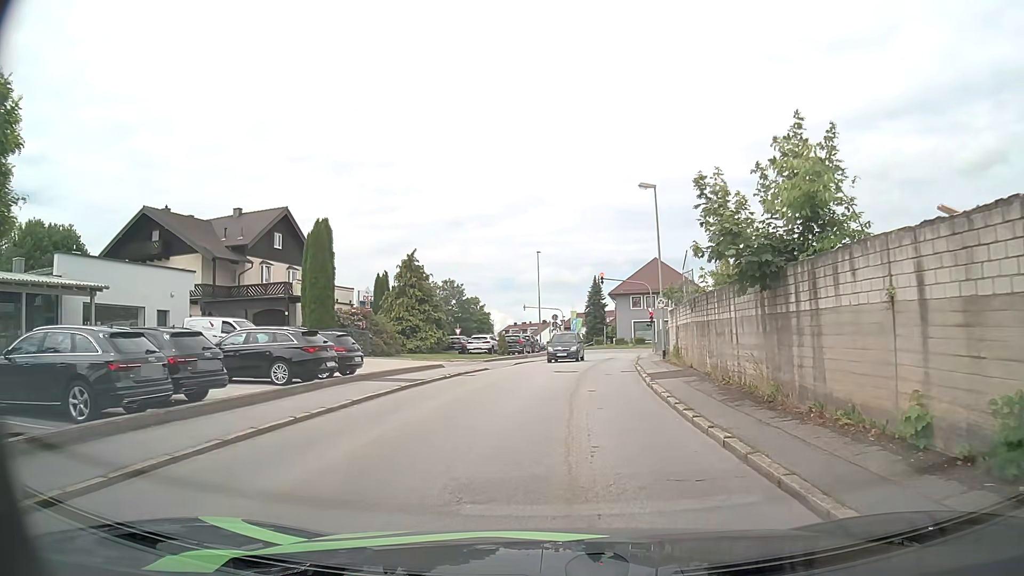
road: residential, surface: asphalt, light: Day
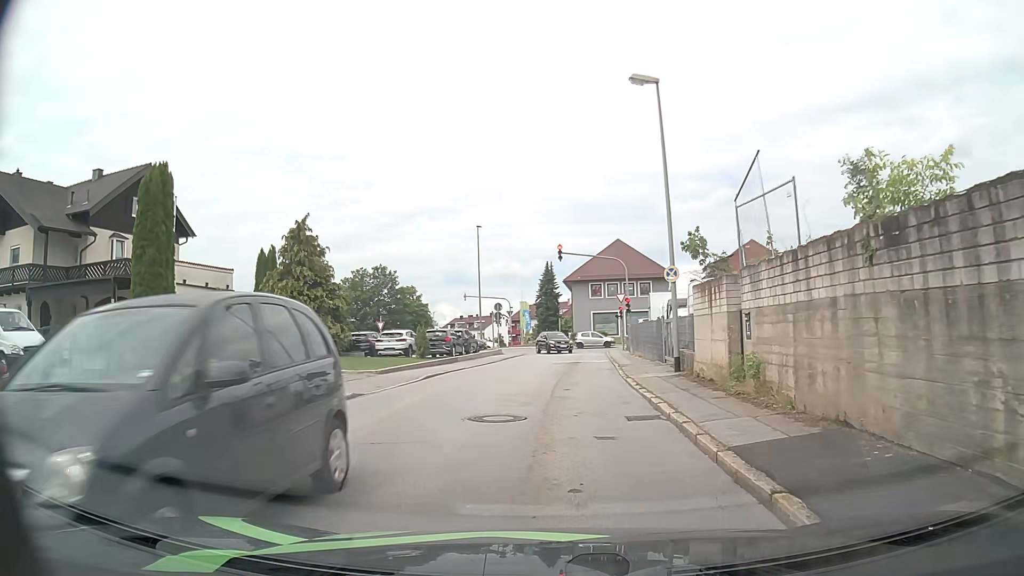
(+0.5, +13.1) m; +4°
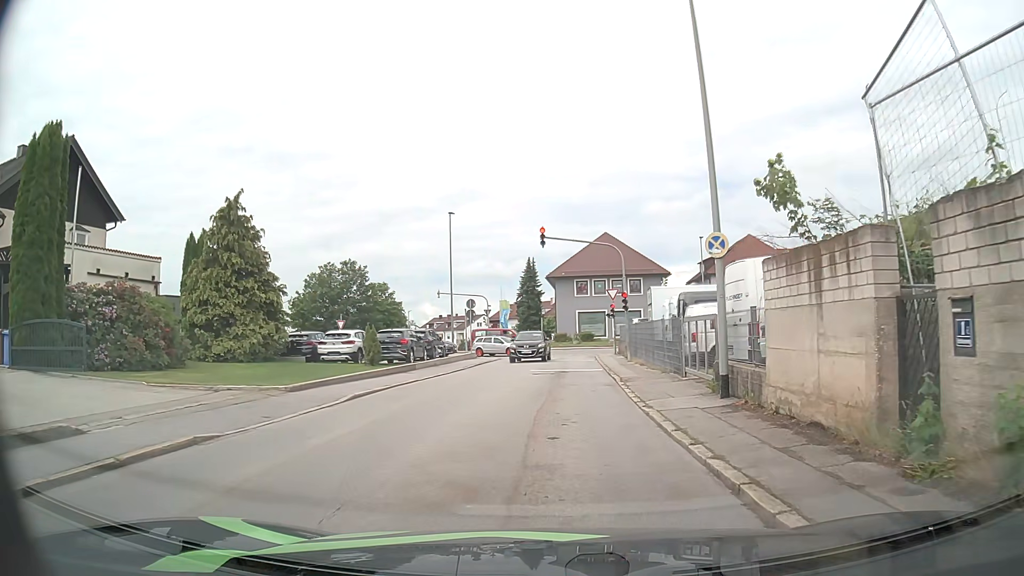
(+0.1, +6.4) m; +2°
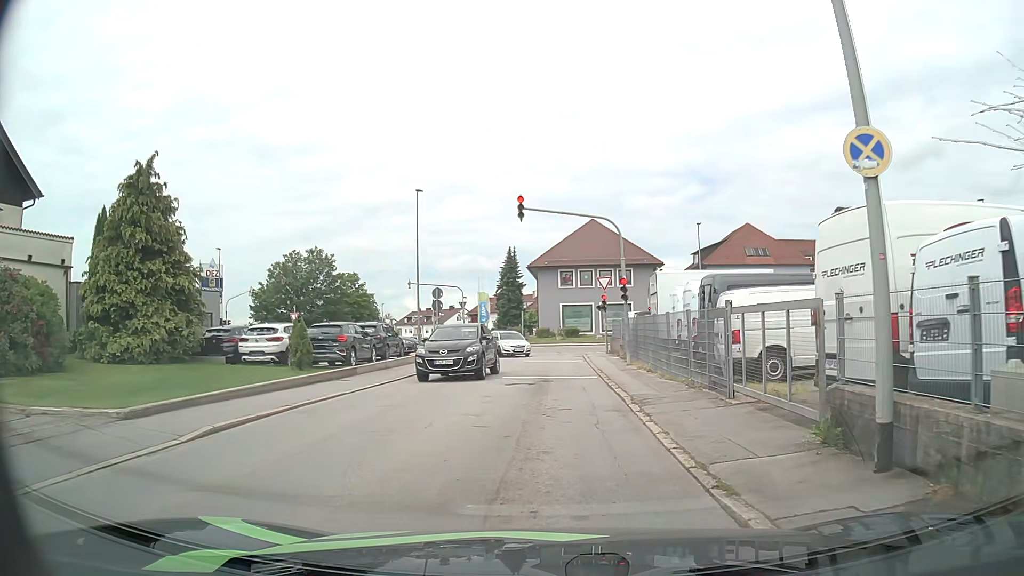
(+0.1, +6.2) m; +2°
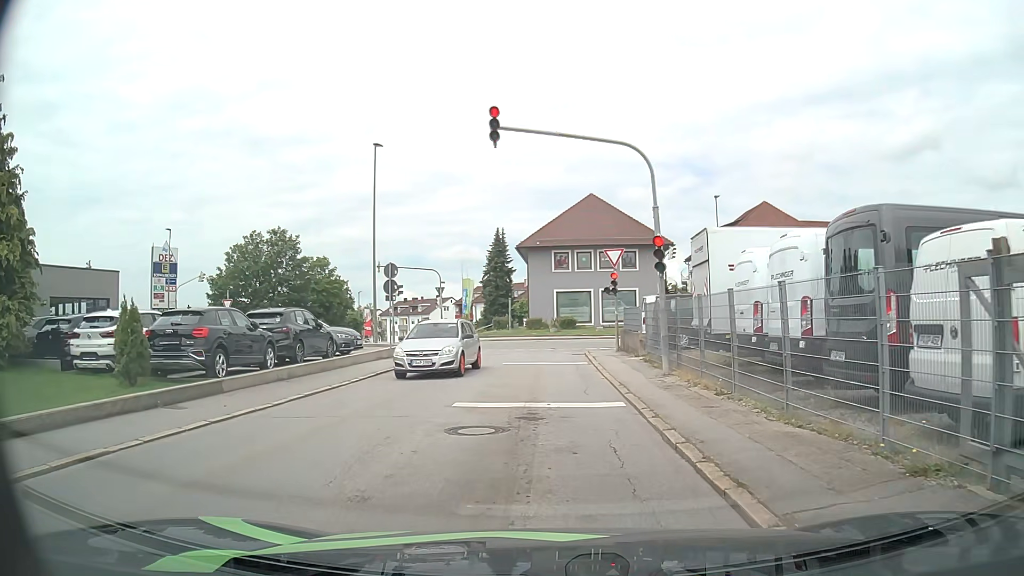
(+0.1, +8.9) m; 0°
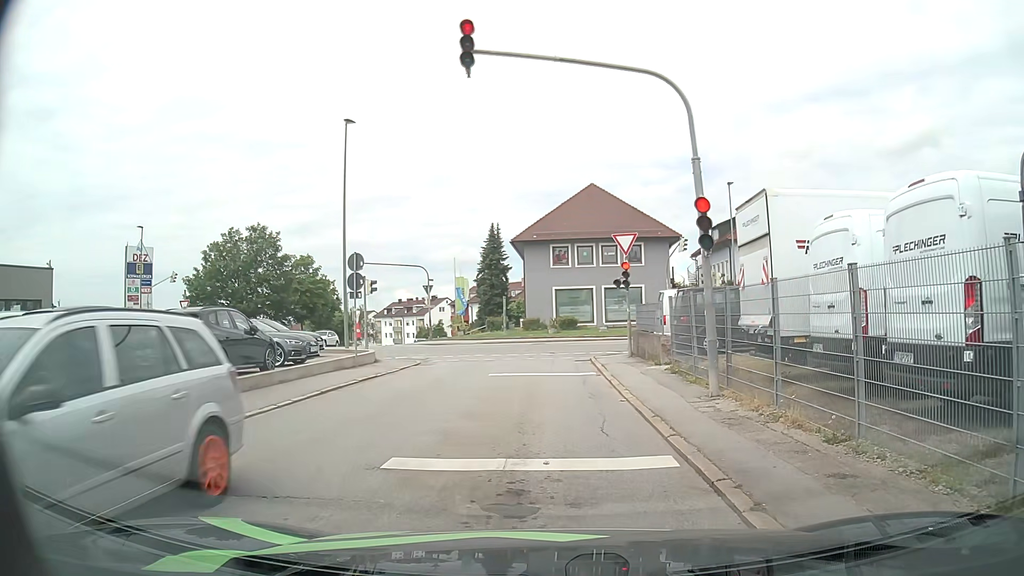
(+0.1, +4.4) m; 0°
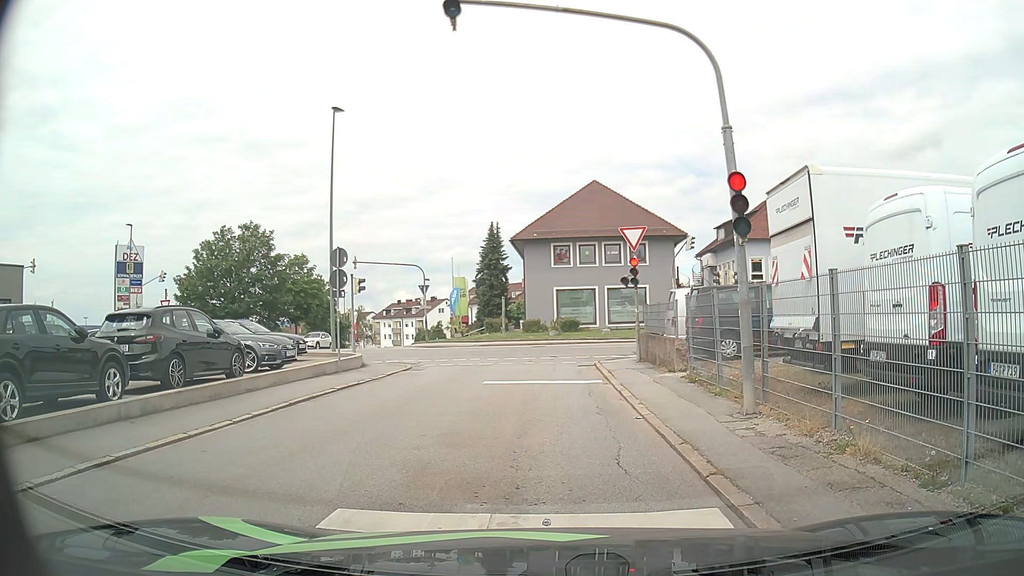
(0.0, +1.8) m; +2°
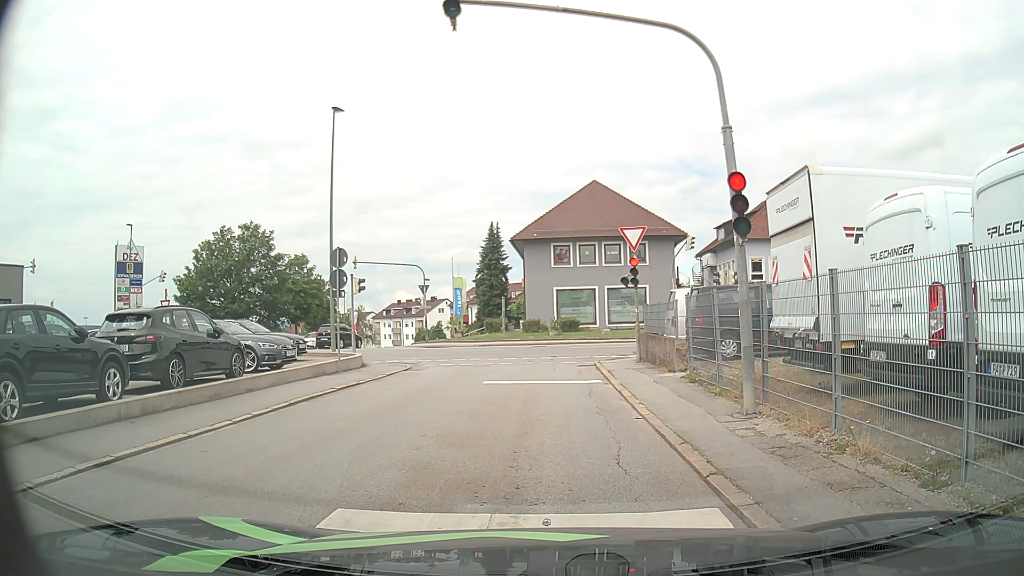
(0.0, 0.0) m; 0°
